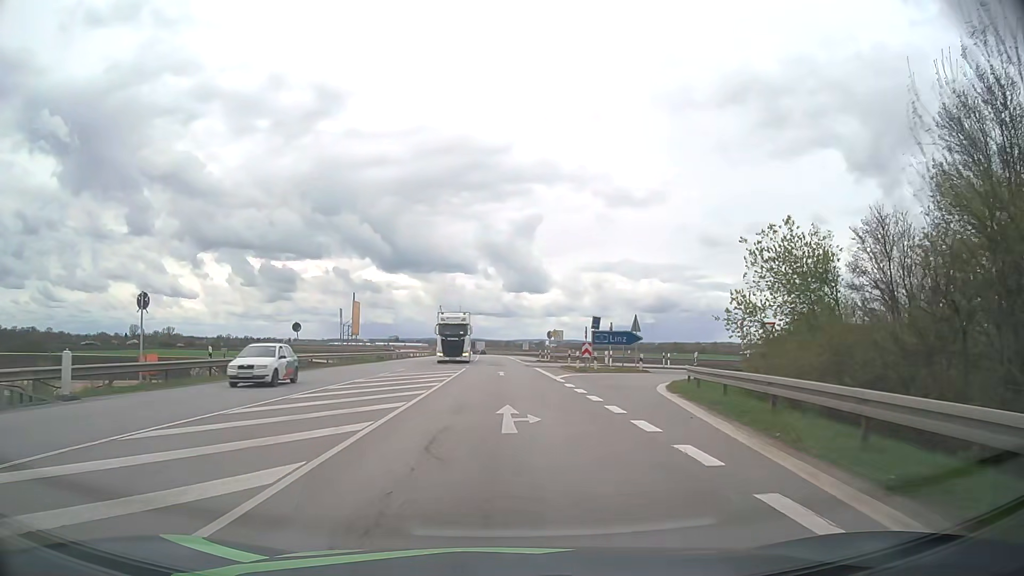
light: Day
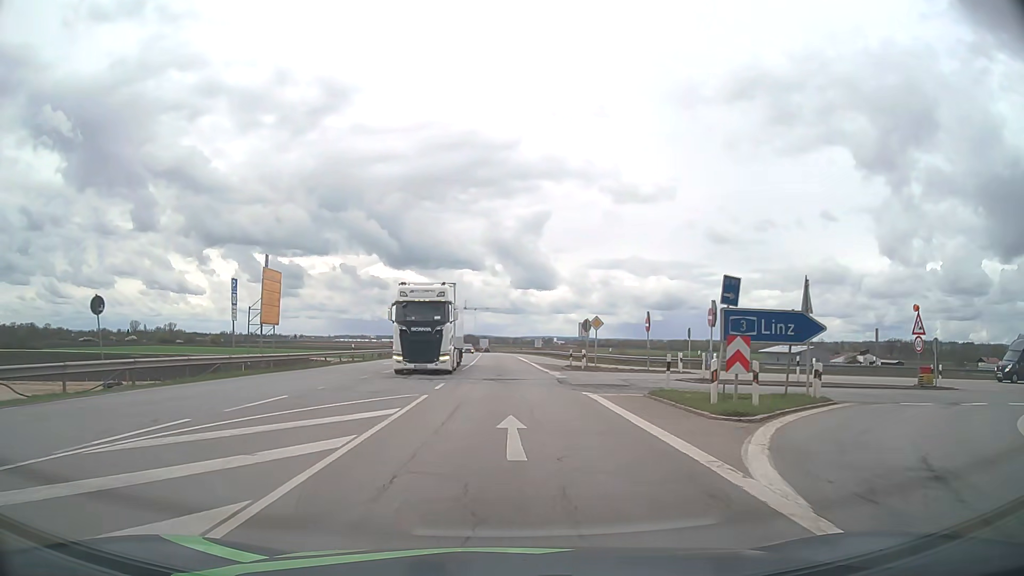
(-0.2, +22.8) m; -1°
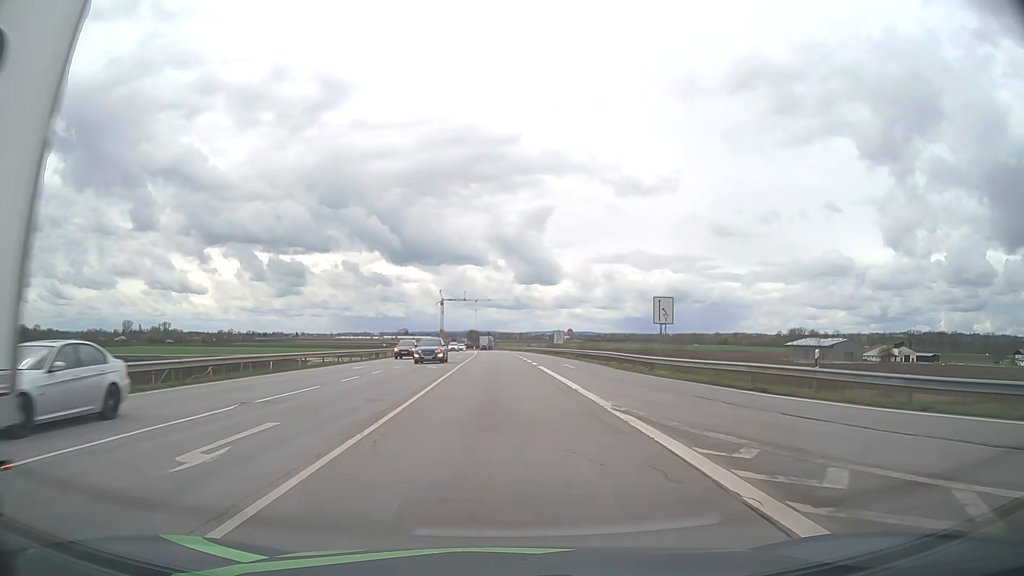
(-0.1, +37.7) m; 0°
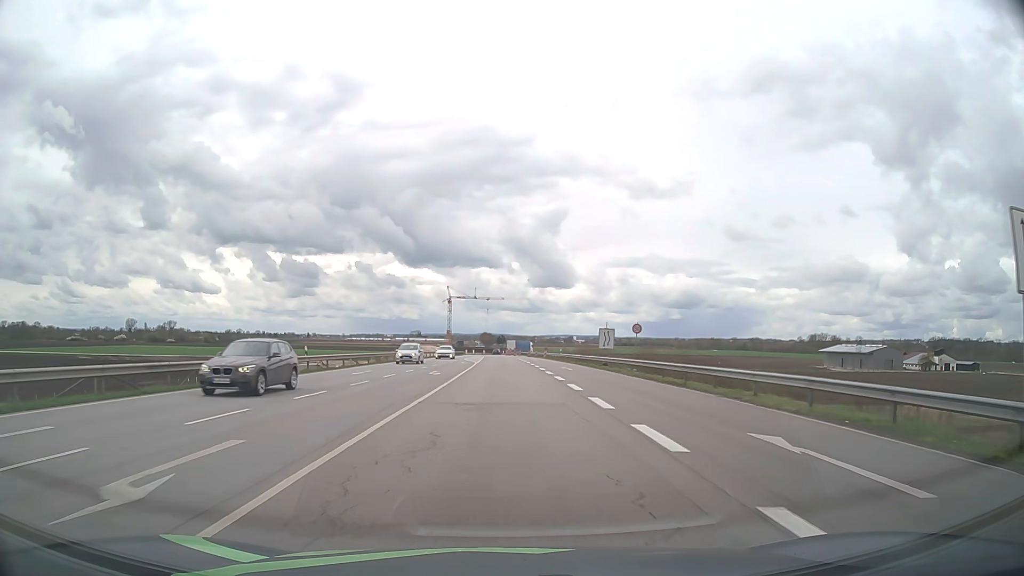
(-0.4, +30.3) m; -1°
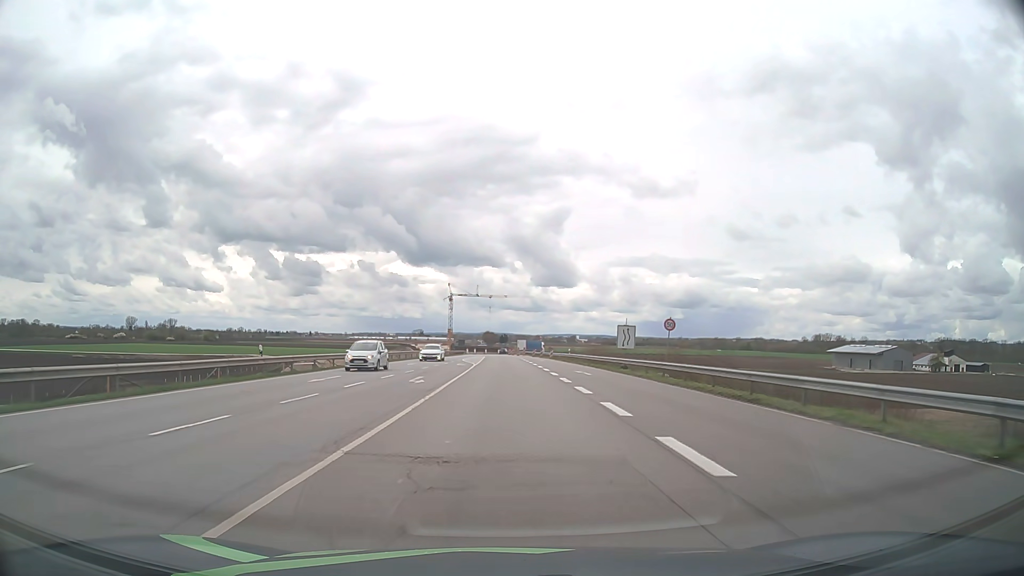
(0.0, +7.5) m; 0°
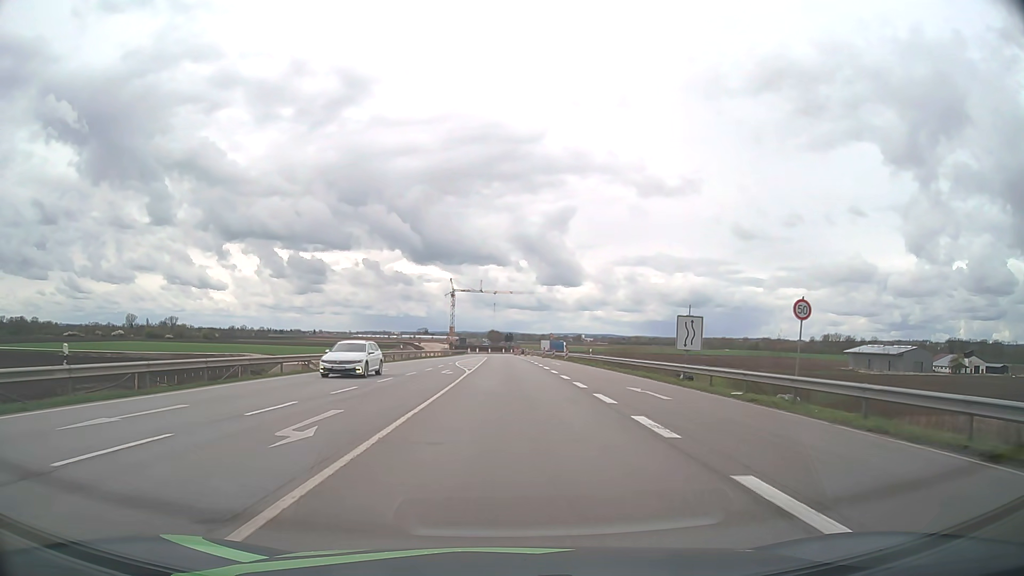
(-0.1, +15.0) m; 0°
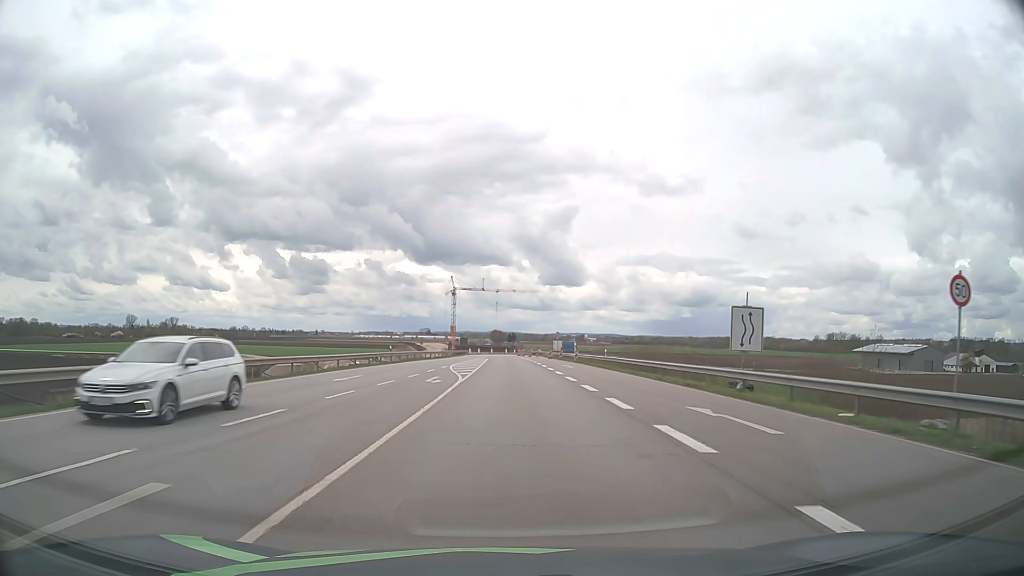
(0.0, +7.4) m; 0°
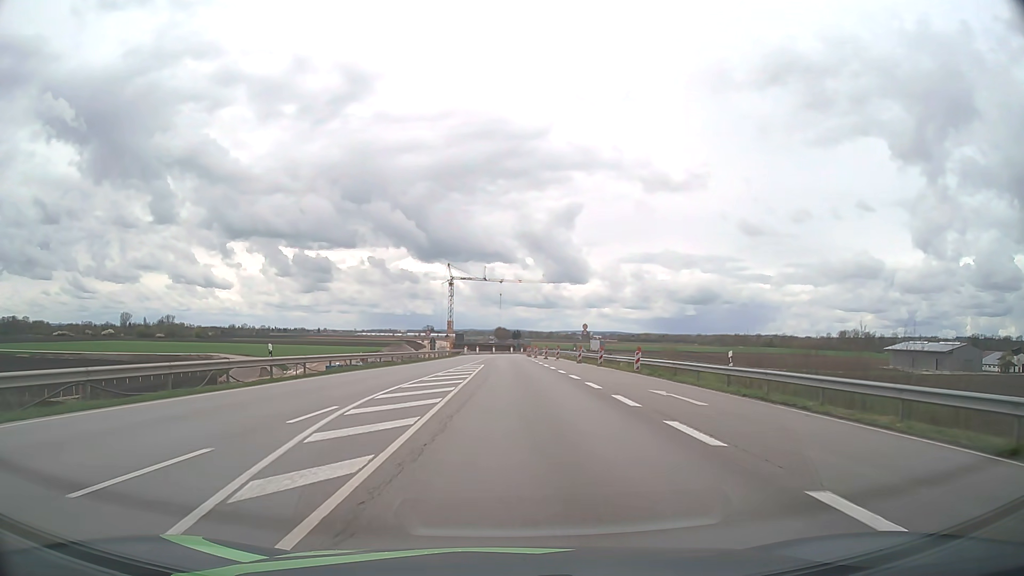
(-0.2, +29.6) m; -1°
(0, +10) (0, +20) (0, +30) (0, +40) (0, +50) (0, +60) (0, +70) (0, +80) (0, +90) (+1, +100) m
